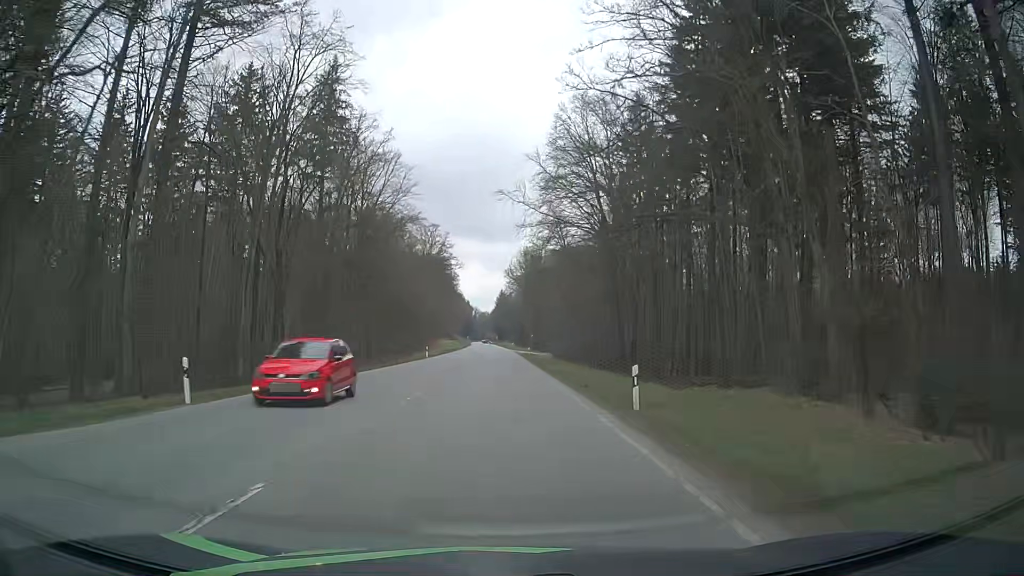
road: secondary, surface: asphalt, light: Day
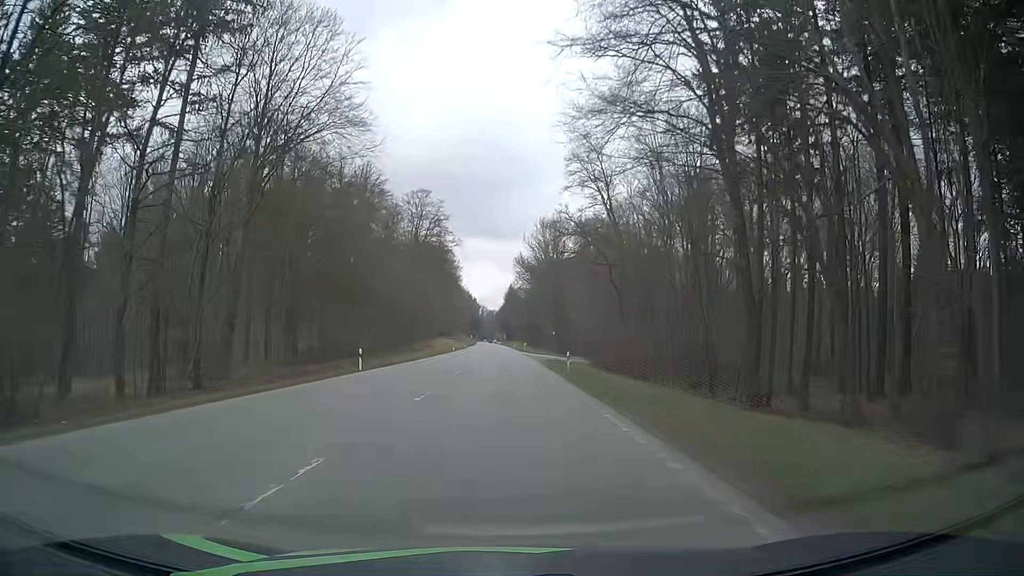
(-0.2, +35.1) m; -1°
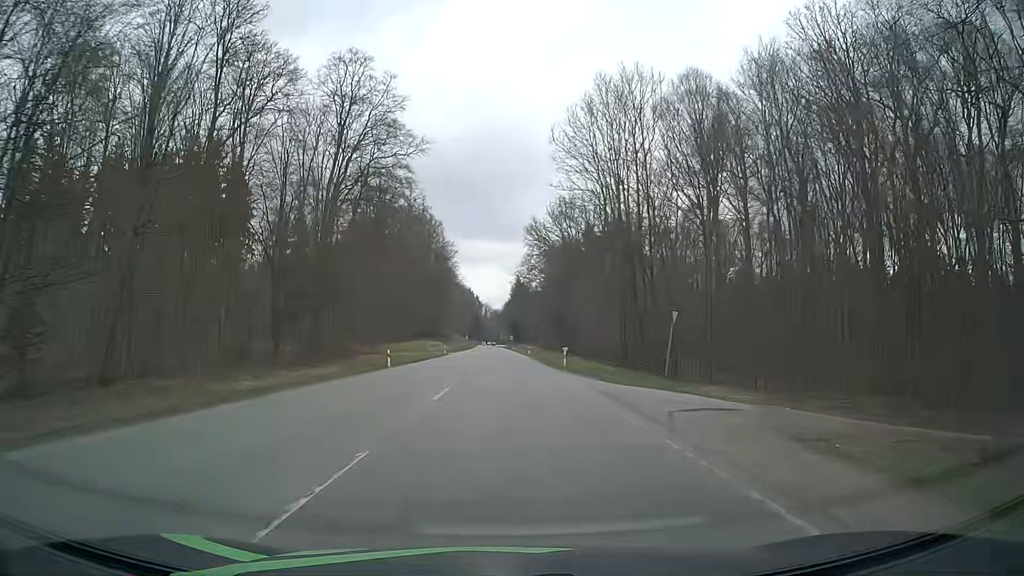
(+0.1, +59.7) m; 0°
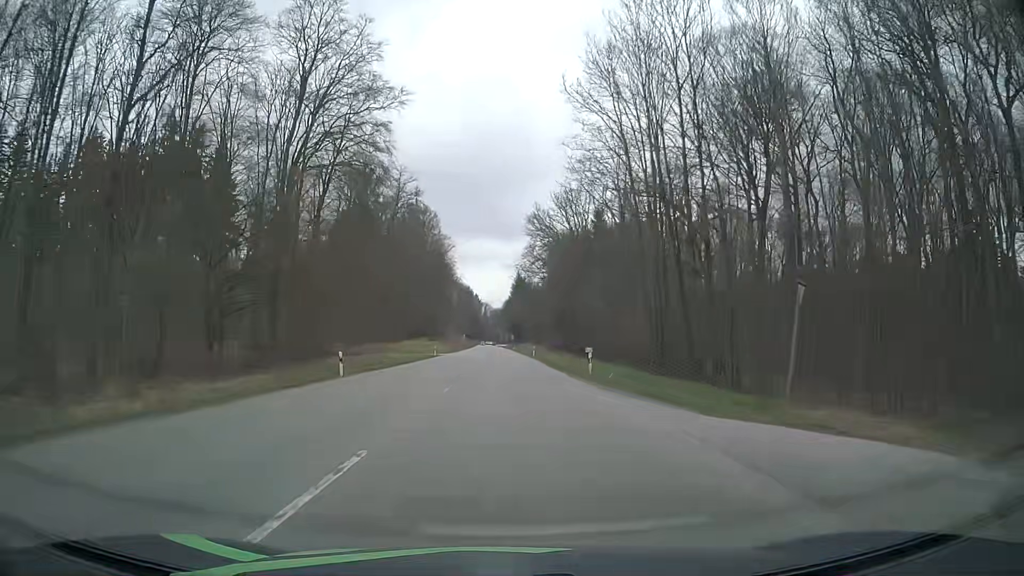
(+0.1, +12.1) m; 0°
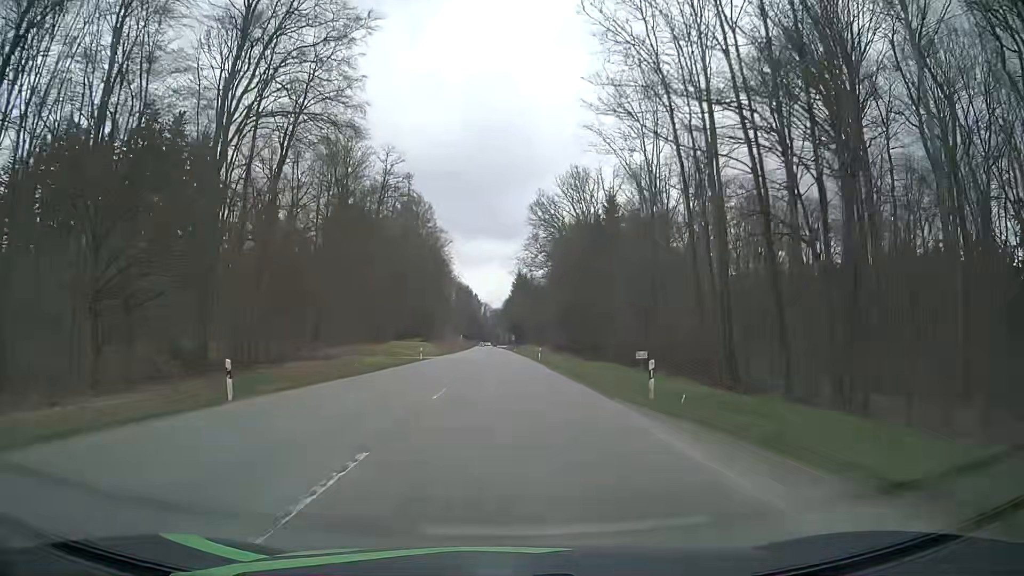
(0.0, +12.1) m; 0°
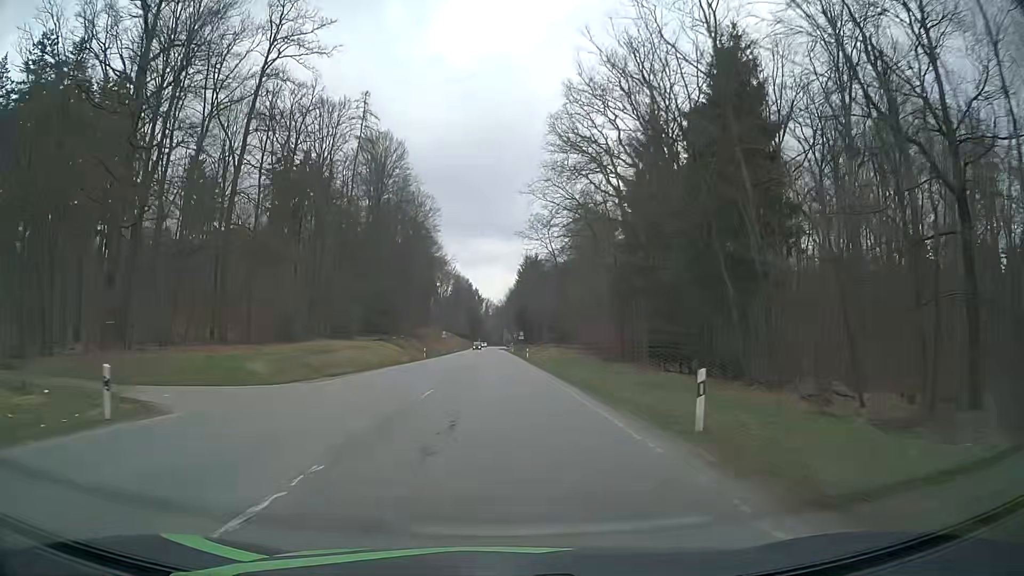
(0.0, +48.9) m; 0°
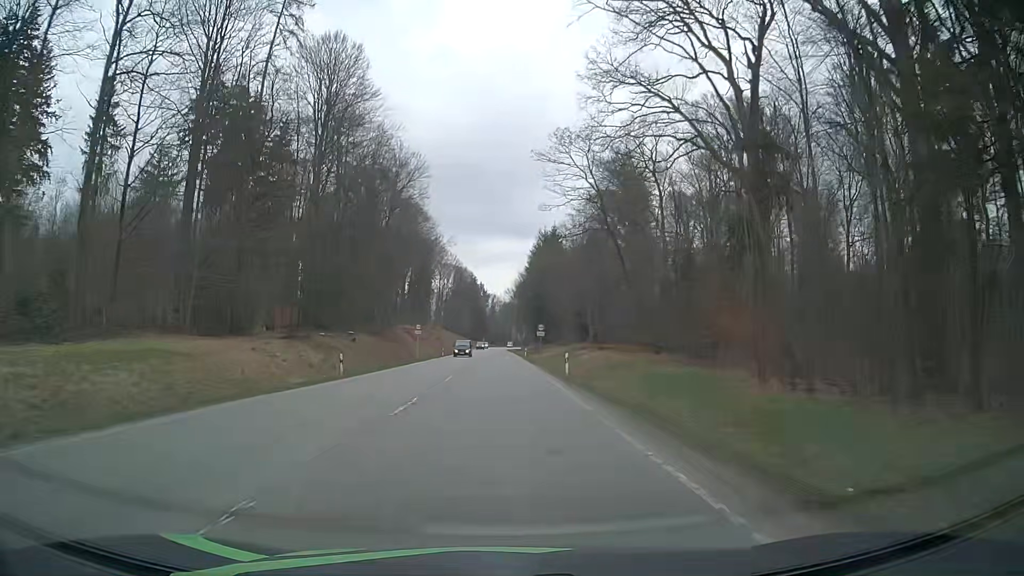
(-0.1, +37.1) m; -1°
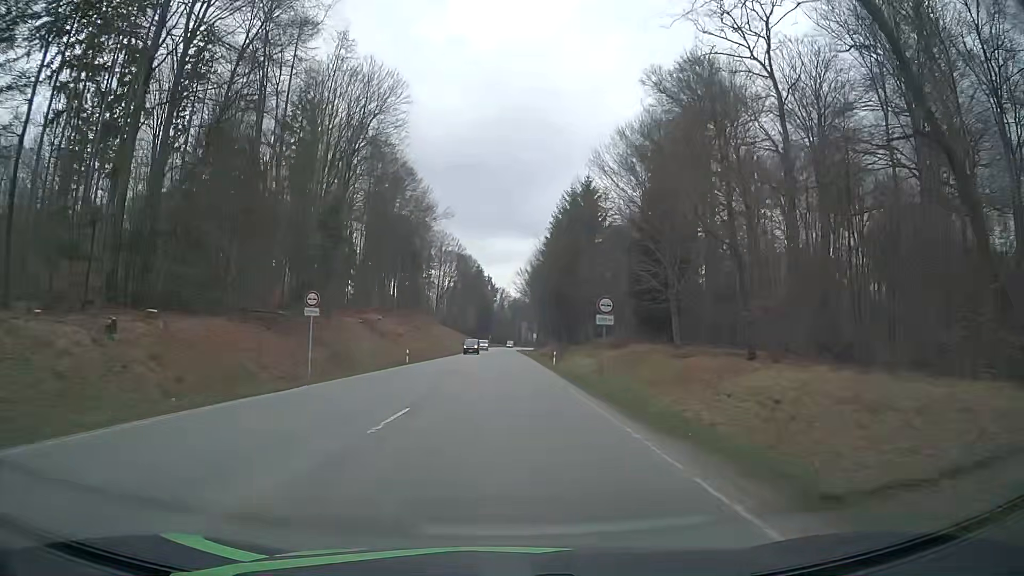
(-0.1, +37.4) m; -1°
(0, +10) (0, +20) (0, +30) (0, +40) (0, +50) (0, +60) (0, +70) (0, +80) (0, +90) (0, +100) m
